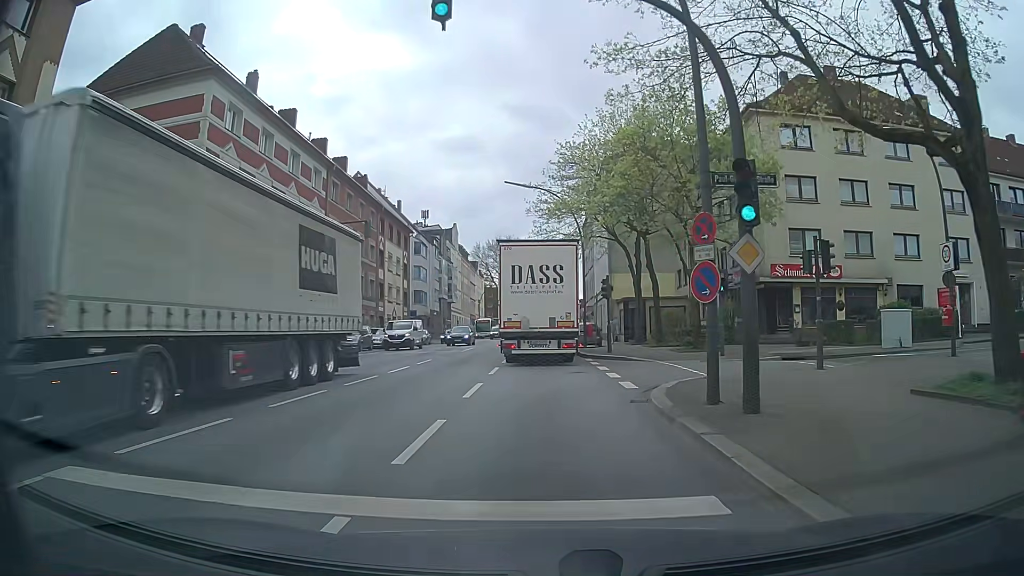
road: secondary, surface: asphalt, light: Day
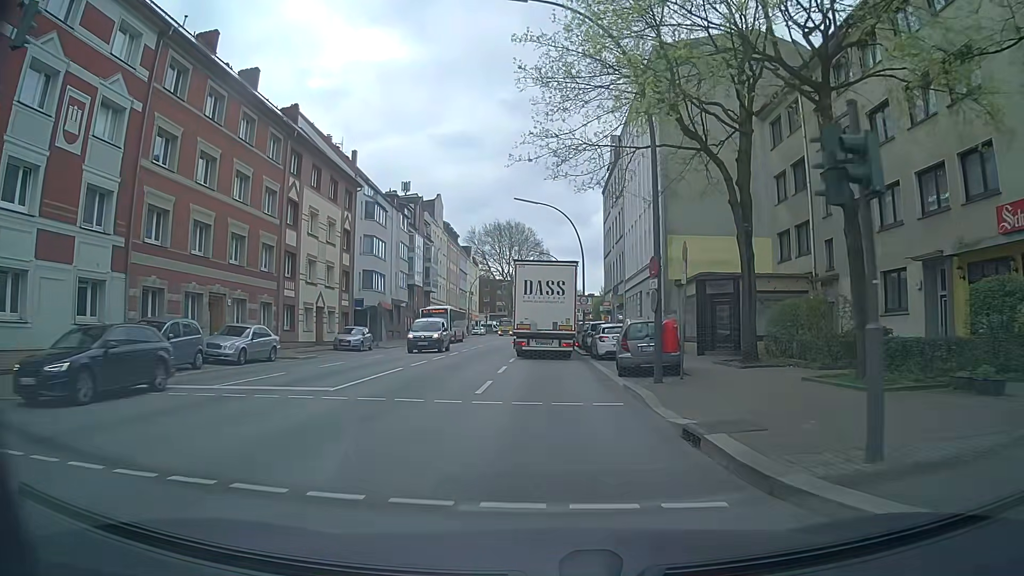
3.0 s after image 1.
(+0.1, +24.1) m; 0°
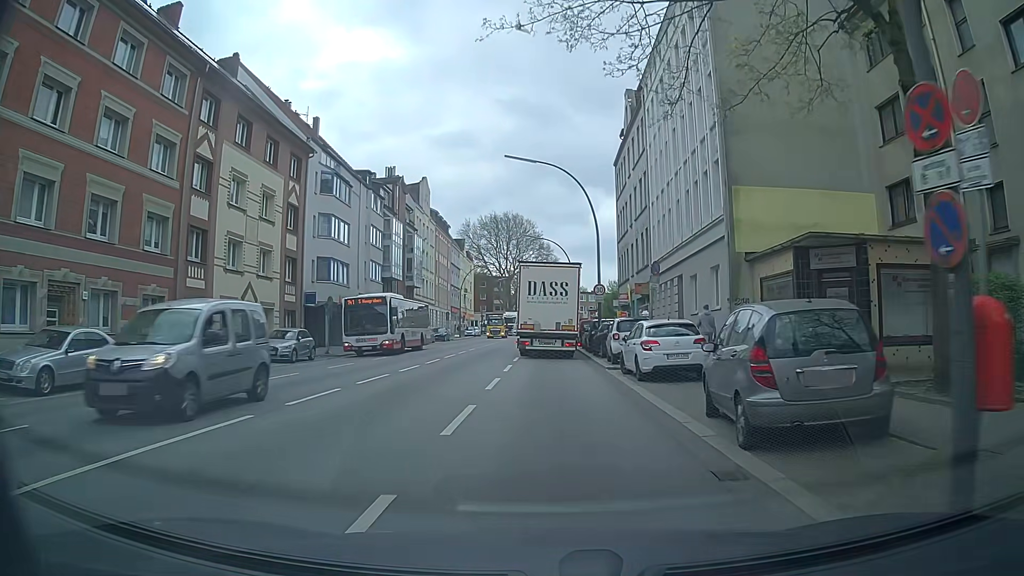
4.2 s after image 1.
(+0.1, +11.4) m; 0°
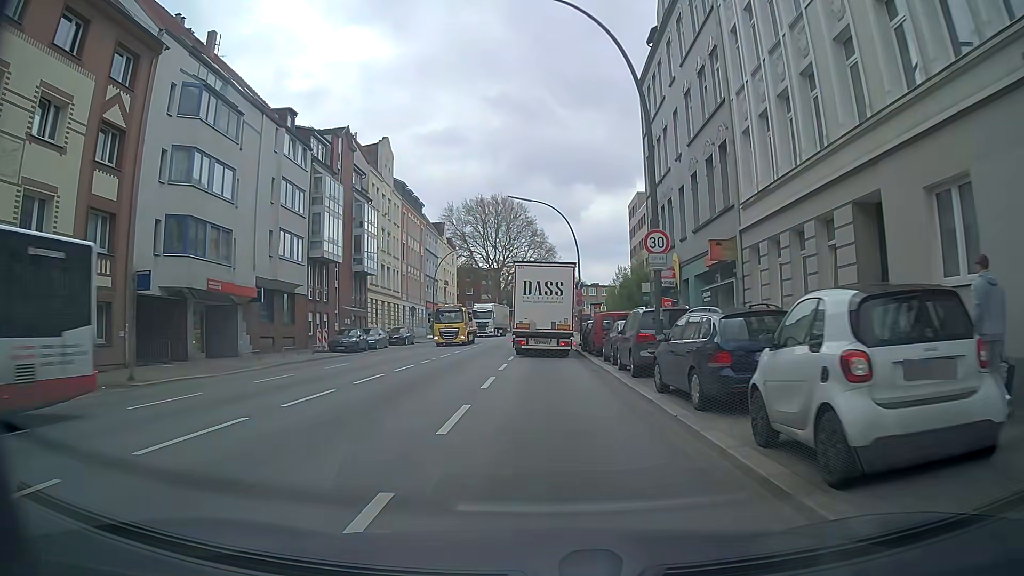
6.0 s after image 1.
(+0.3, +18.1) m; +1°
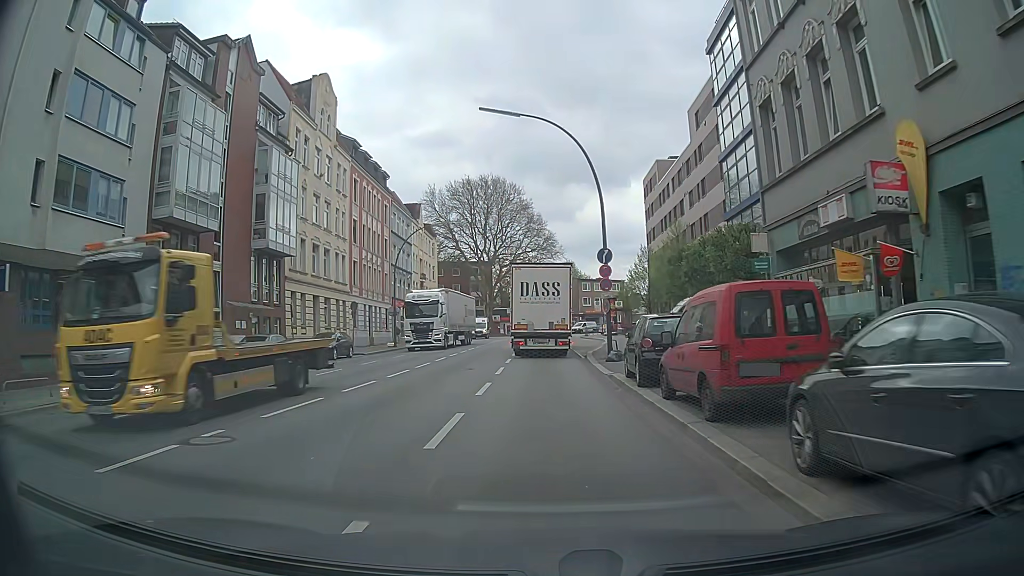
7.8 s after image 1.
(0.0, +18.9) m; -1°
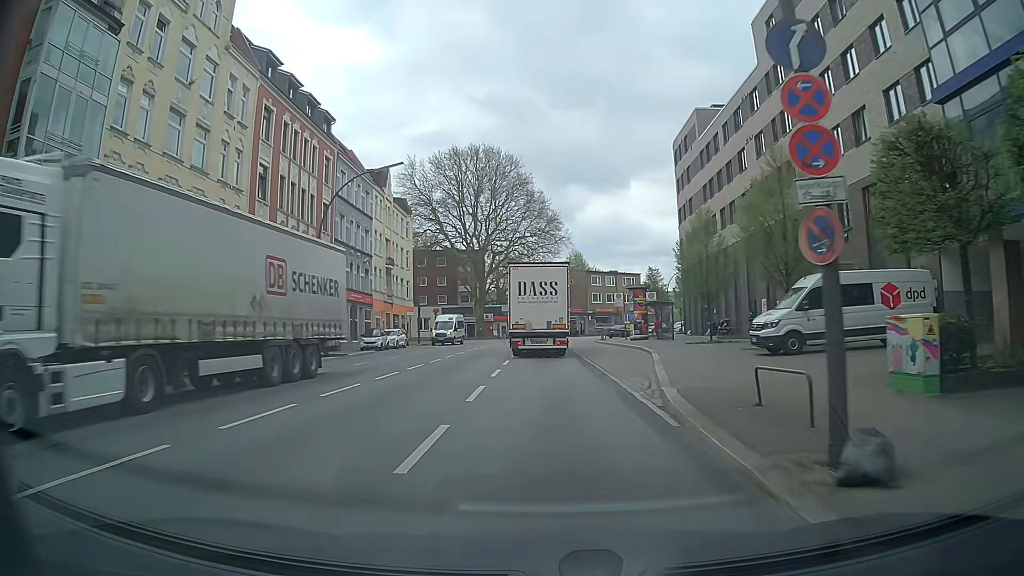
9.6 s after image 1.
(+0.3, +19.5) m; +1°
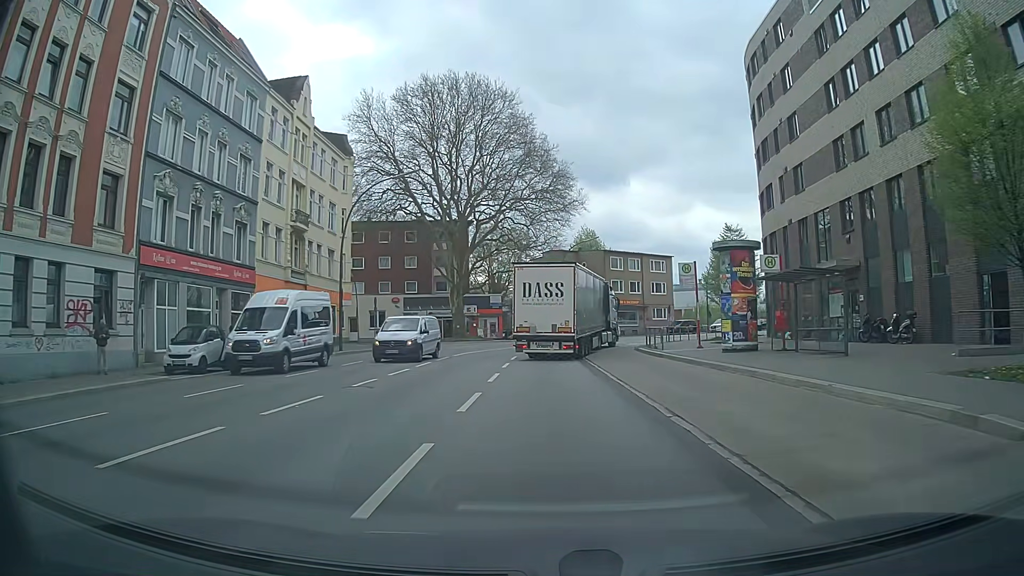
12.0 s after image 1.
(-0.3, +25.5) m; -1°
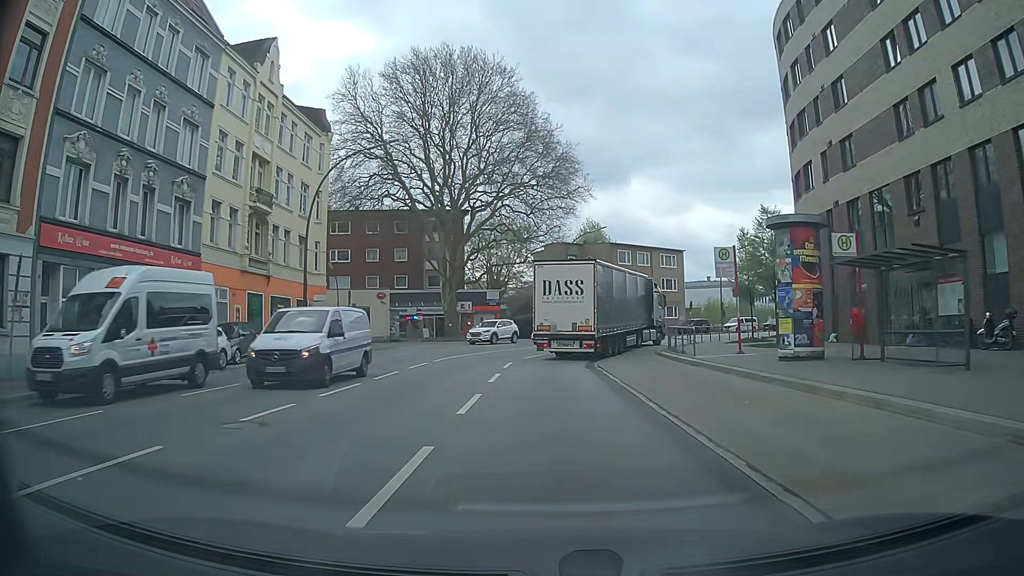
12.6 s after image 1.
(0.0, +6.1) m; 0°
(0, +10) (0, +20) (+1, +30) (+4, +39) (+10, +48) (+17, +55) (+24, +62) (+31, +69) (+38, +76) (+45, +83) m
